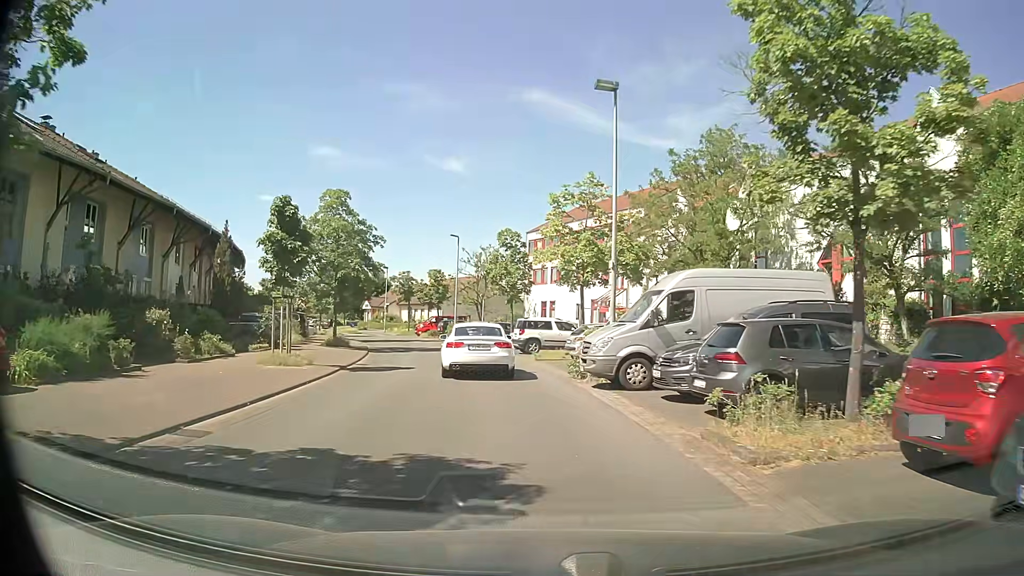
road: residential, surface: asphalt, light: Day
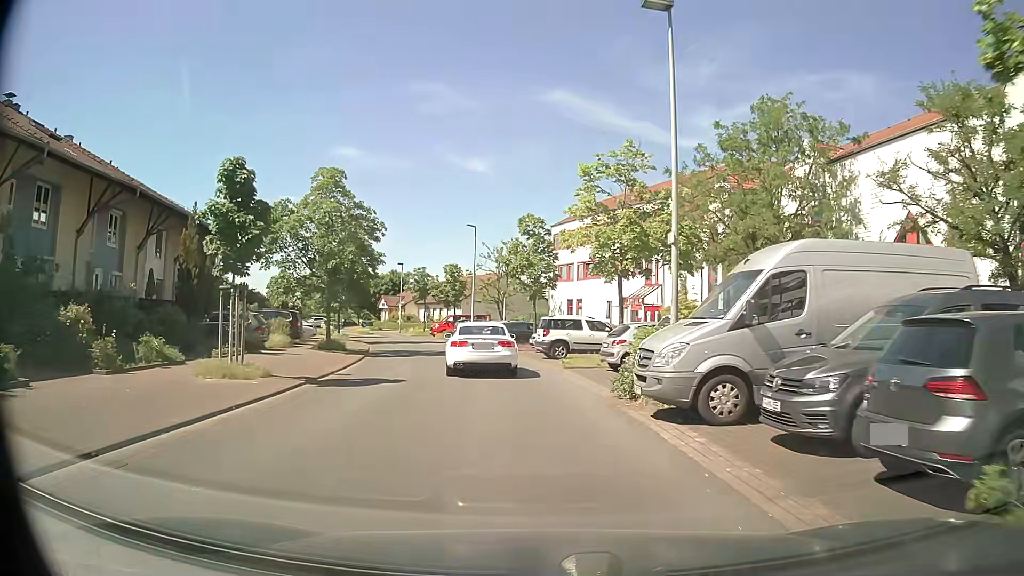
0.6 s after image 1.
(-0.1, +5.1) m; -2°
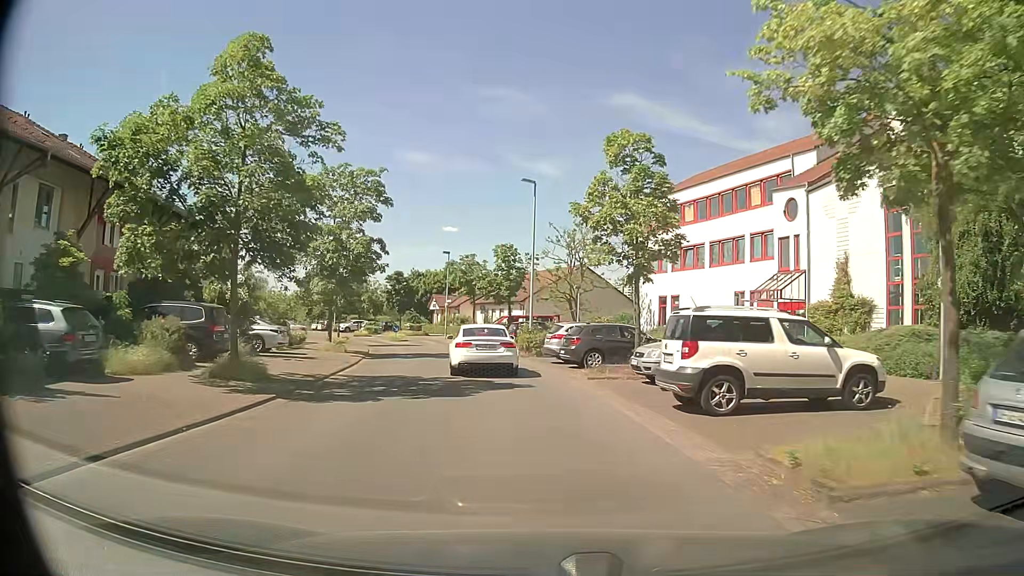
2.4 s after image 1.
(-0.9, +15.5) m; -6°
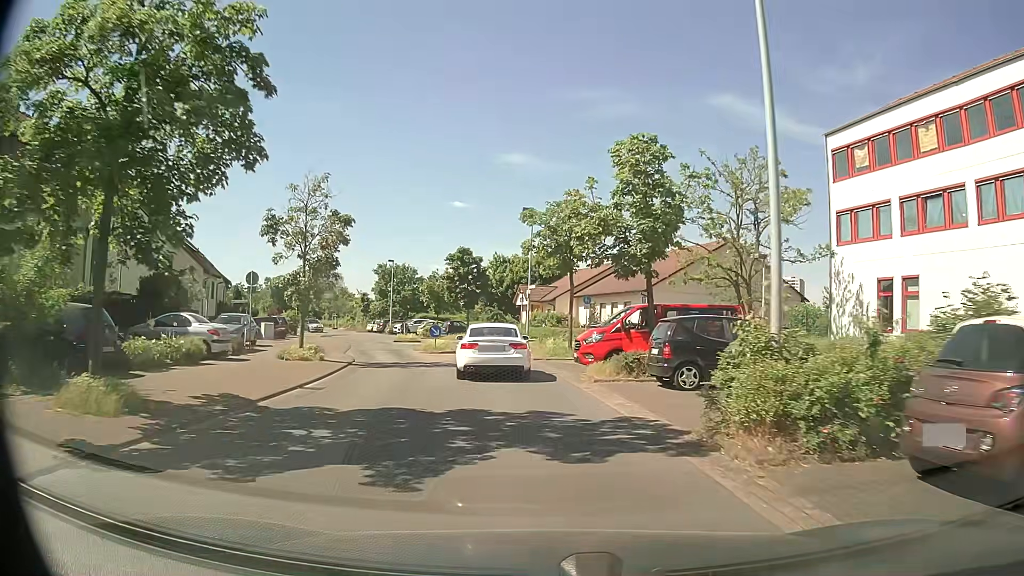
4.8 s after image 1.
(-1.6, +22.5) m; -9°
(0, +10) (-1, +20) (-2, +30) (-4, +40) (-7, +49) (-12, +58) (-16, +67) (-21, +76) (-27, +84) (-33, +92) m
